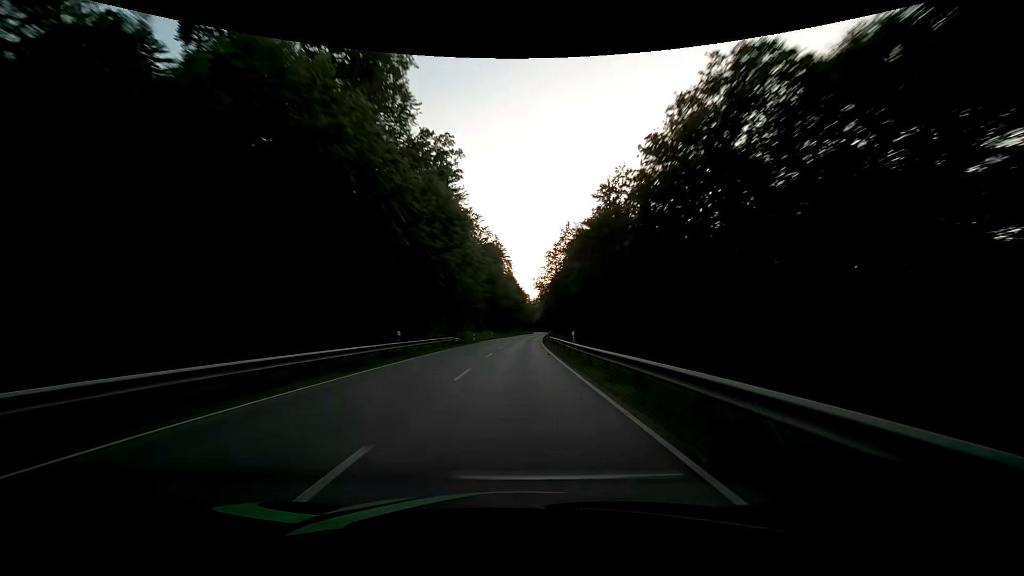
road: secondary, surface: asphalt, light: Day
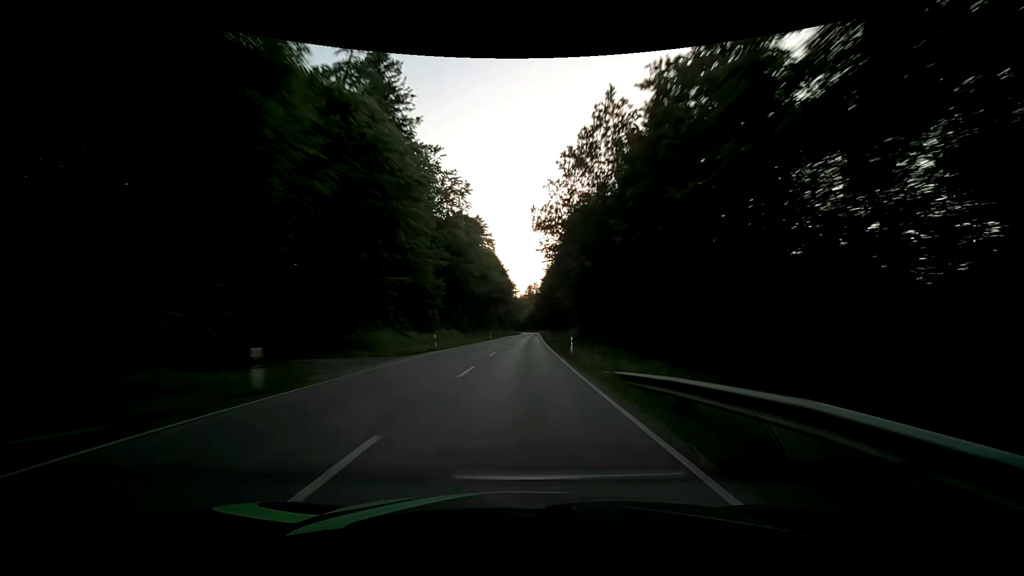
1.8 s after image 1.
(+0.6, +47.2) m; +1°
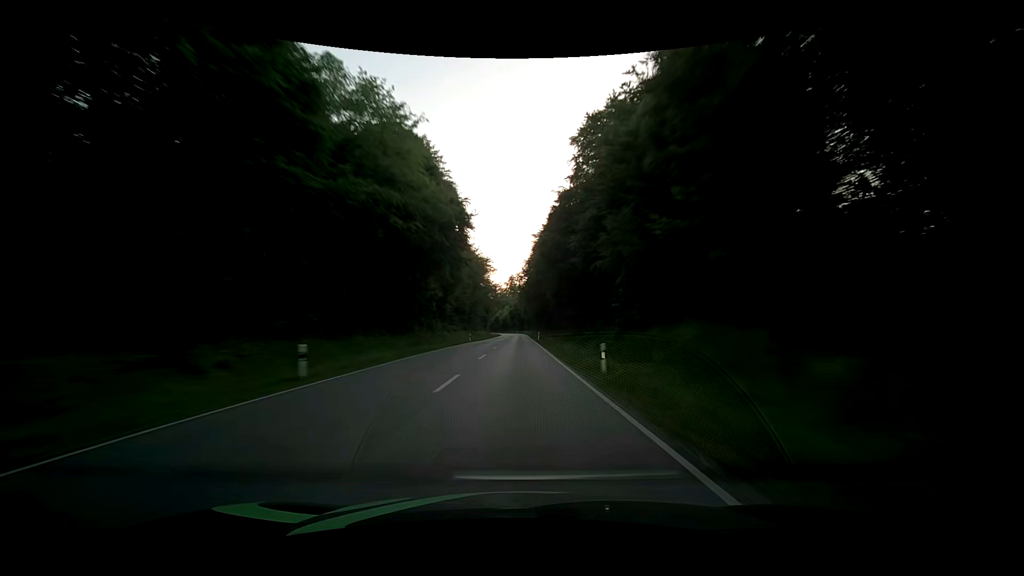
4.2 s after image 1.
(+1.8, +63.1) m; +3°
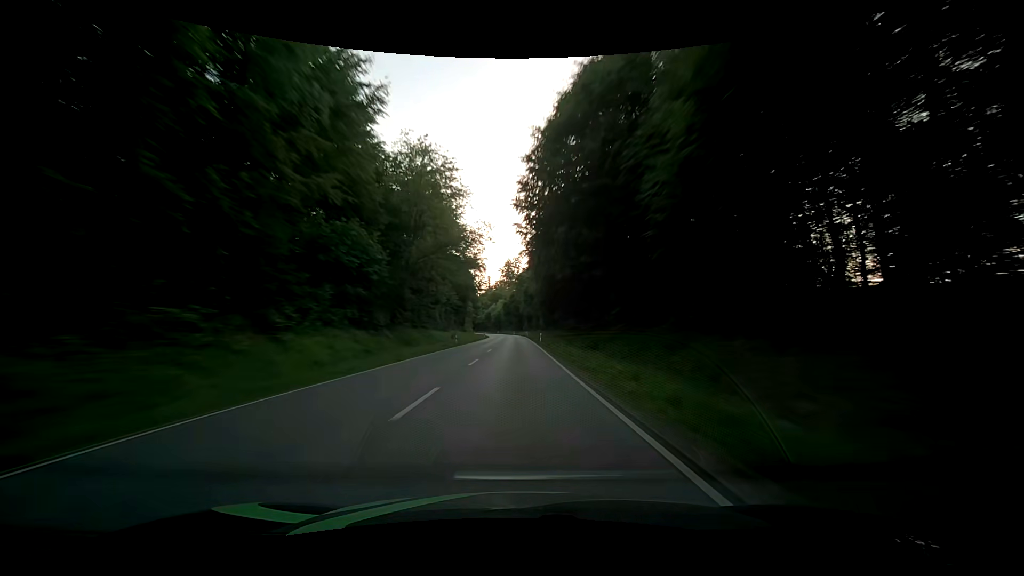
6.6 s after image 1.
(-0.2, +63.2) m; 0°
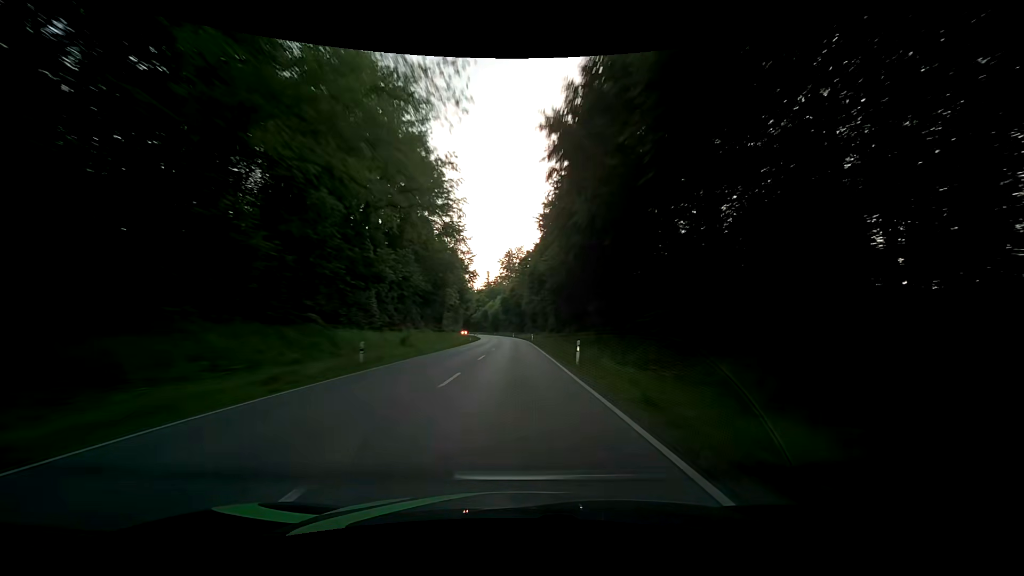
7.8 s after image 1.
(-0.3, +31.6) m; 0°
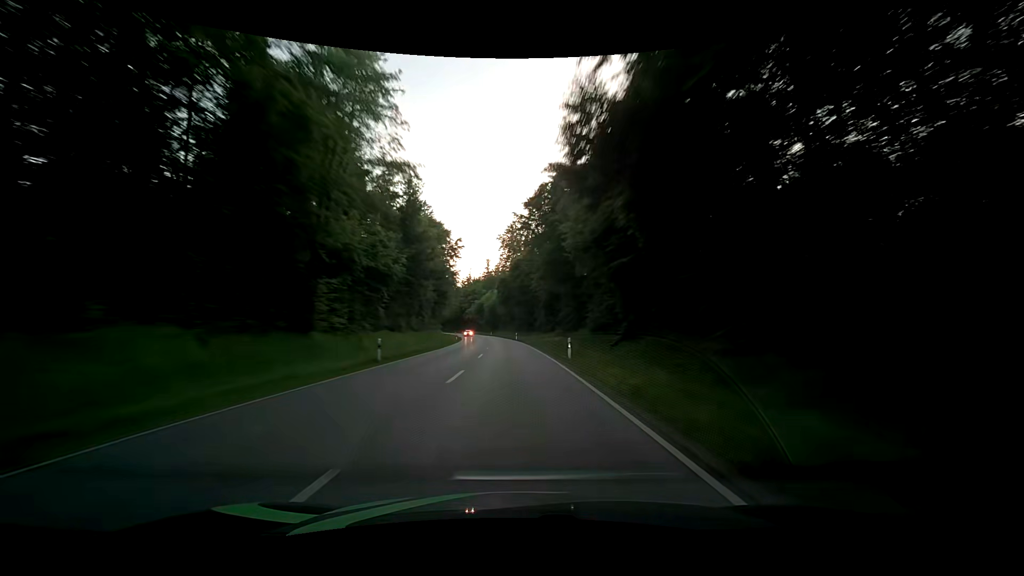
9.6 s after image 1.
(-0.2, +47.4) m; 0°
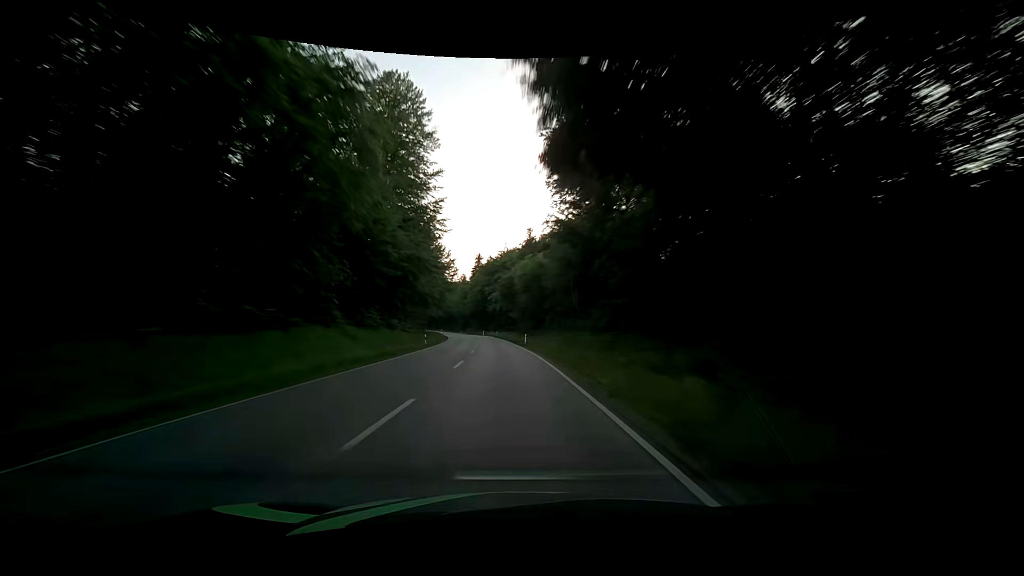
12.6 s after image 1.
(-2.9, +79.0) m; -6°
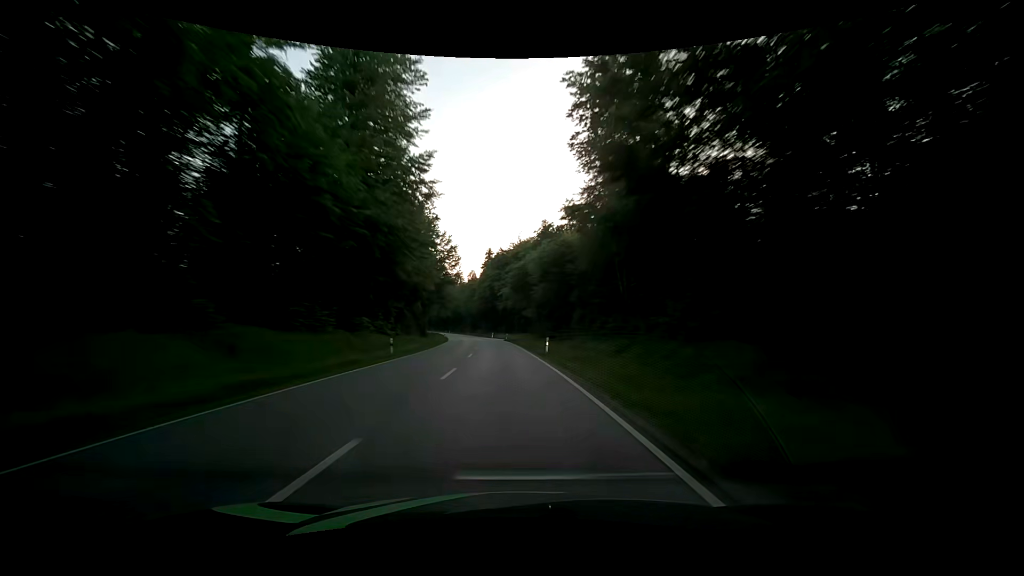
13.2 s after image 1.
(-0.1, +15.8) m; -1°
(0, +10) (0, +20) (-1, +30) (-1, +40) (-2, +50) (-3, +60) (-4, +70) (-5, +80) (-7, +90) (-8, +100) m
